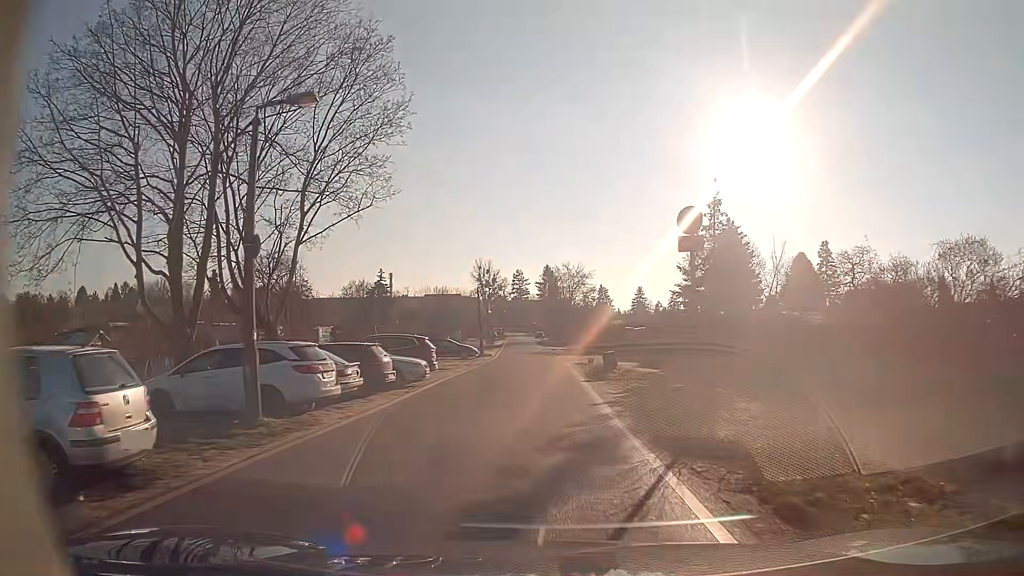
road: residential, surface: asphalt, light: Day
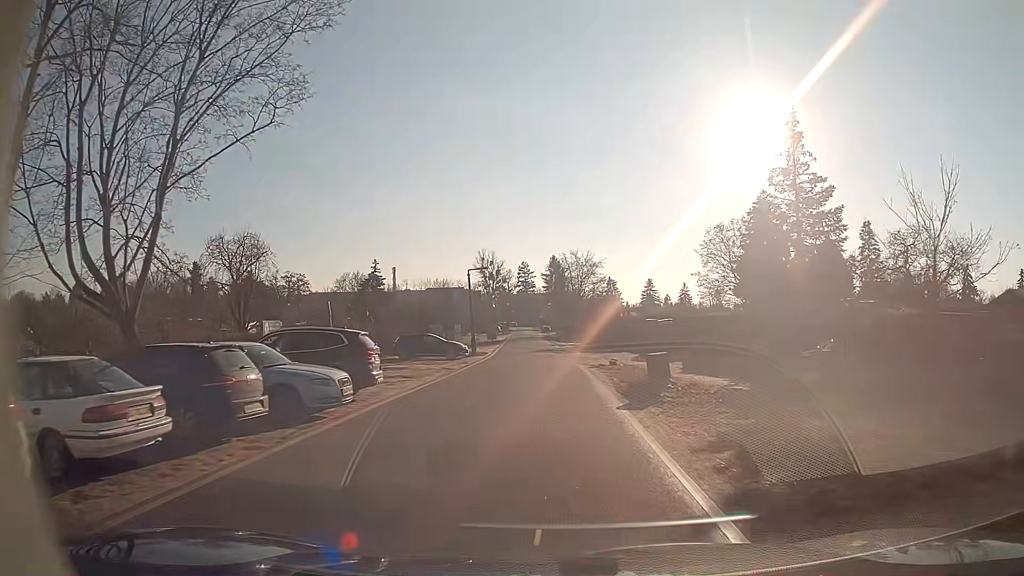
(0.0, +9.5) m; 0°
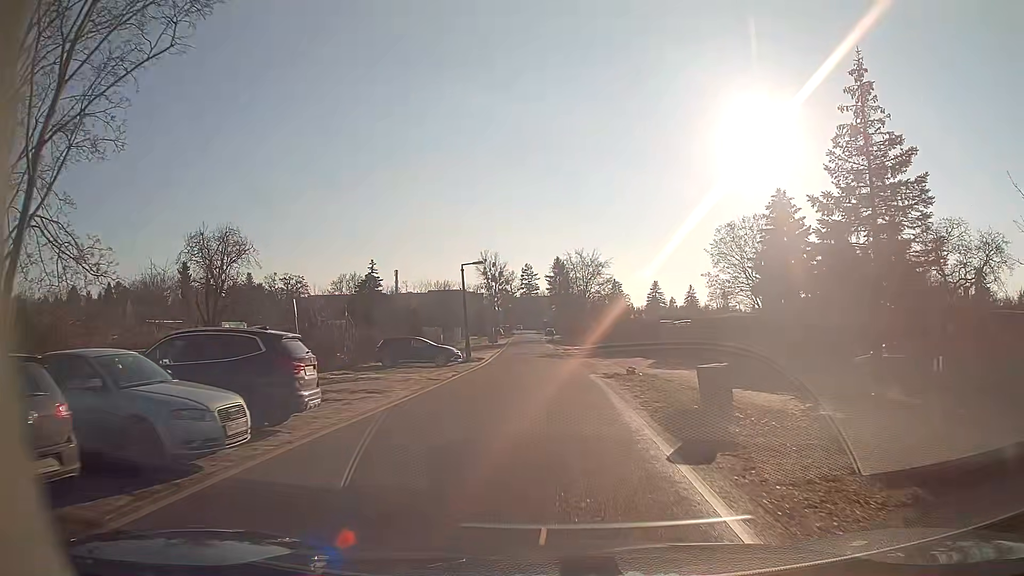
(0.0, +4.8) m; -1°
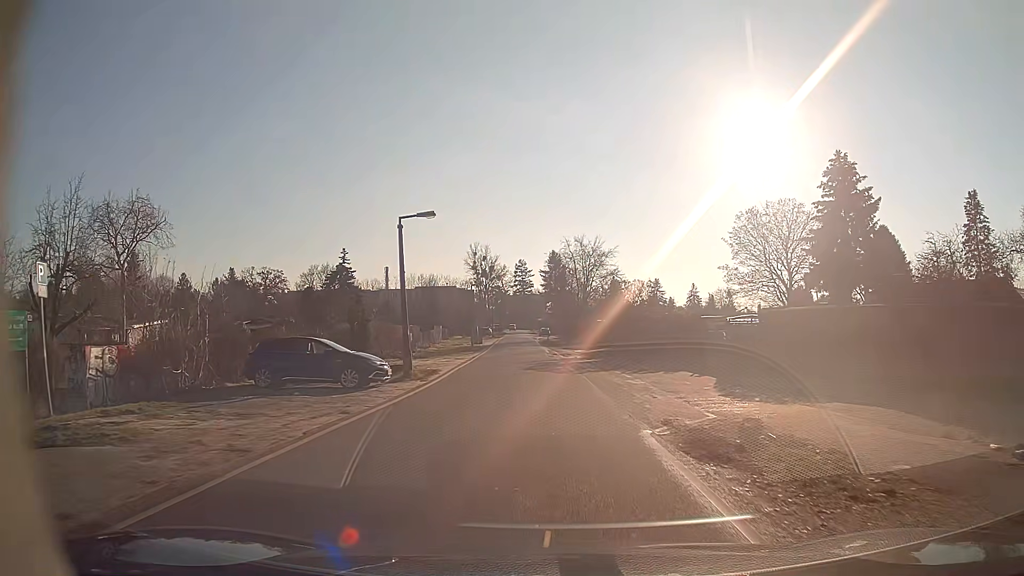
(+0.1, +14.5) m; +1°
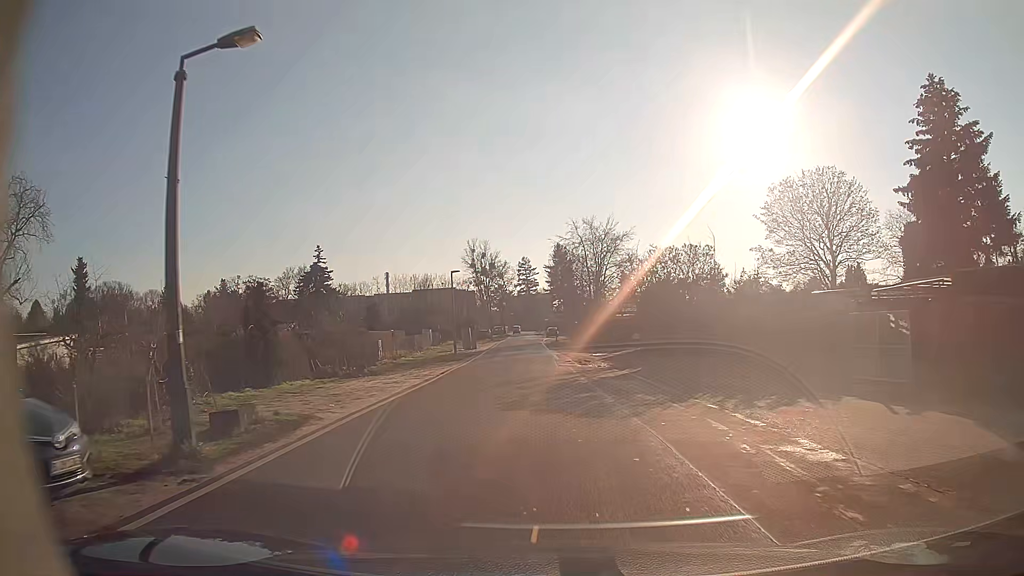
(0.0, +14.1) m; -1°
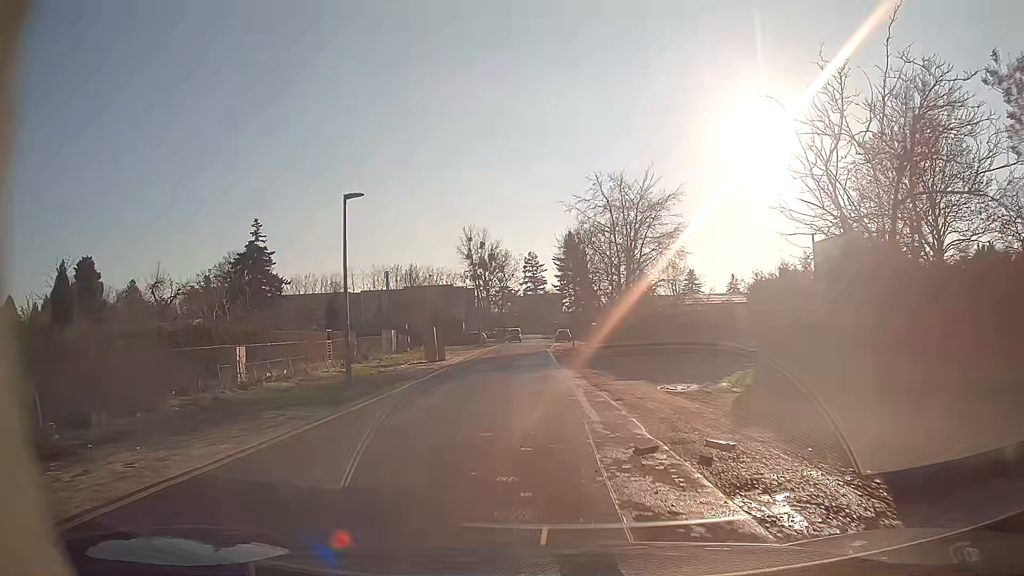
(-0.1, +23.6) m; 0°
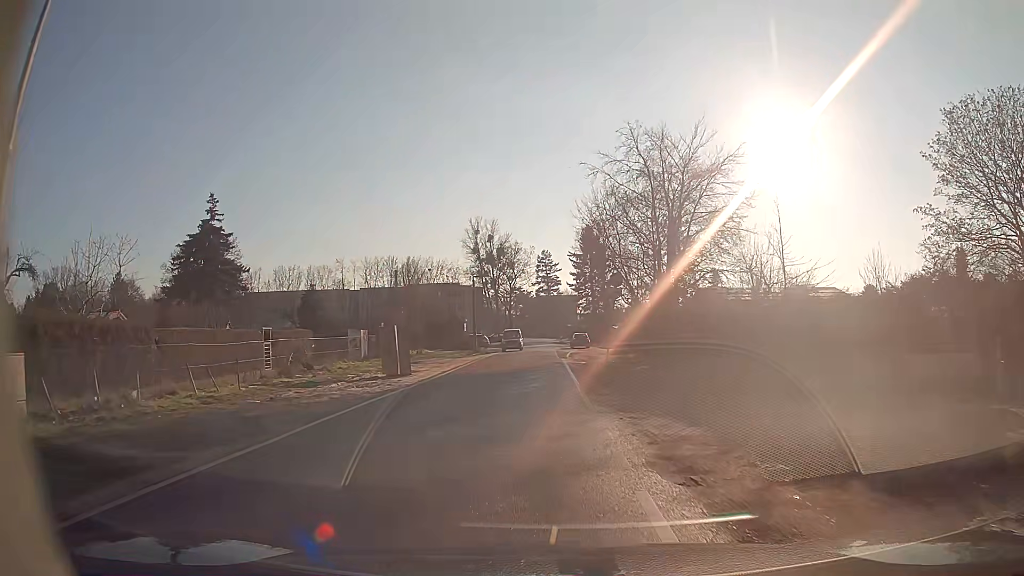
(-0.2, +13.2) m; -1°
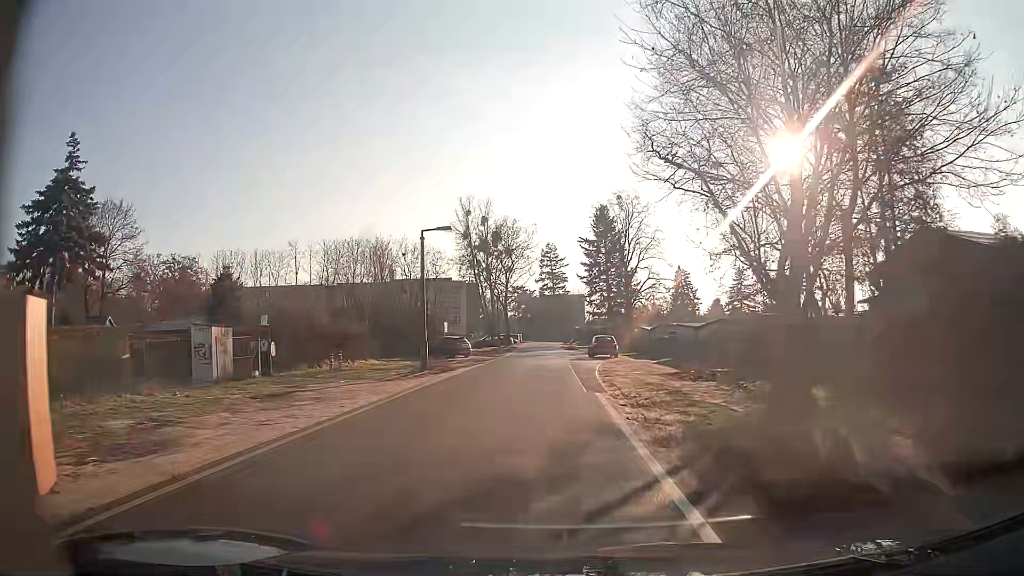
(-0.4, +21.7) m; -1°
(0, +10) (0, +20) (0, +30) (0, +40) (+1, +50) (+1, +60) (+1, +70) (0, +80) (0, +90) (0, +100) m
